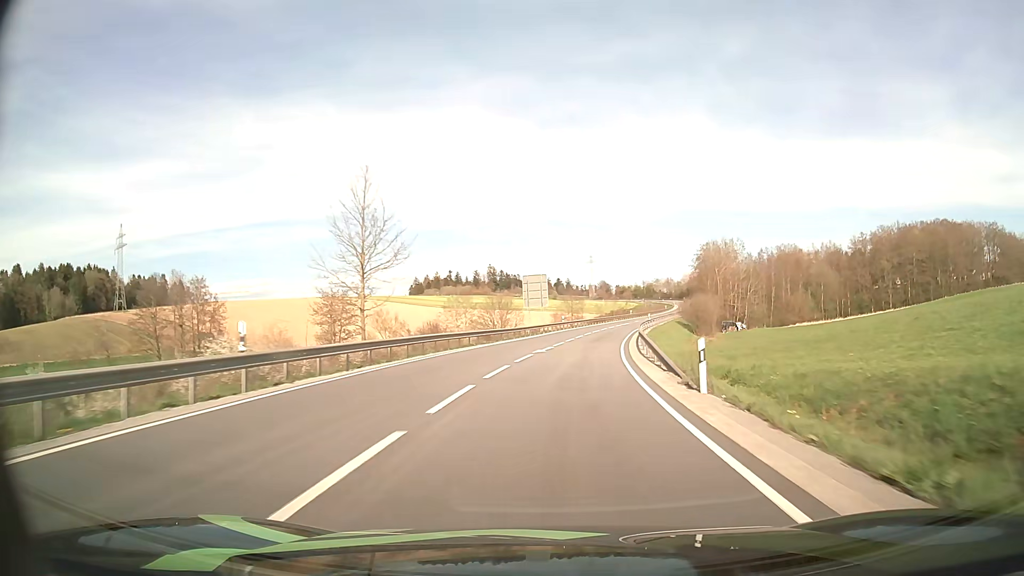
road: secondary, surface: asphalt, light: Day
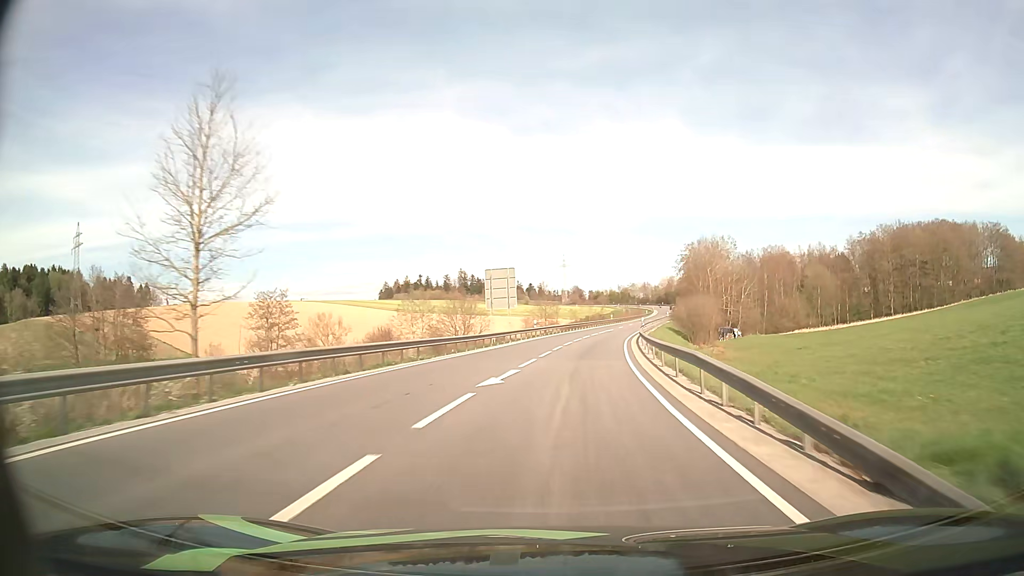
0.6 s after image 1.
(+0.3, +13.4) m; +2°
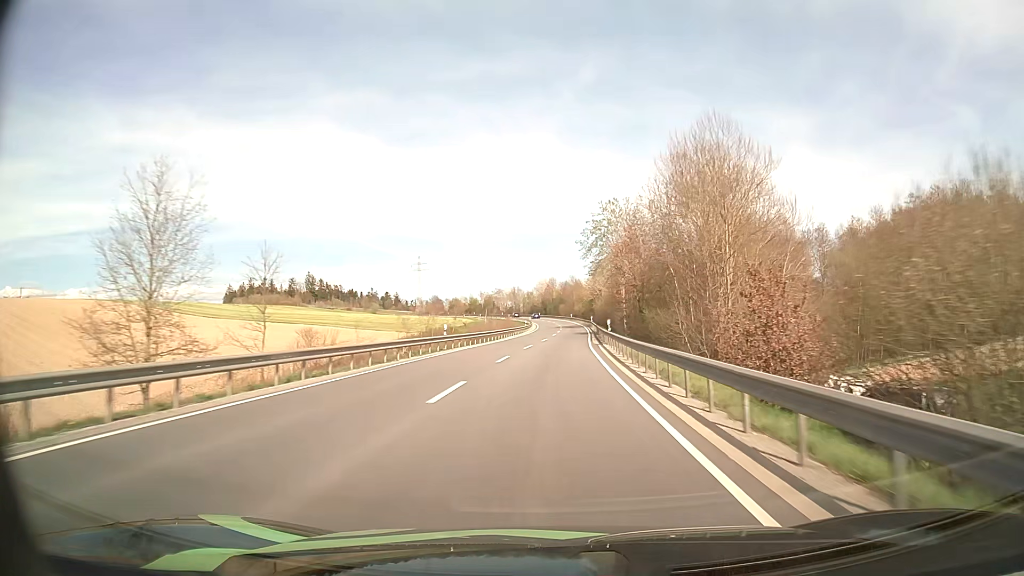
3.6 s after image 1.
(+8.1, +69.4) m; +12°
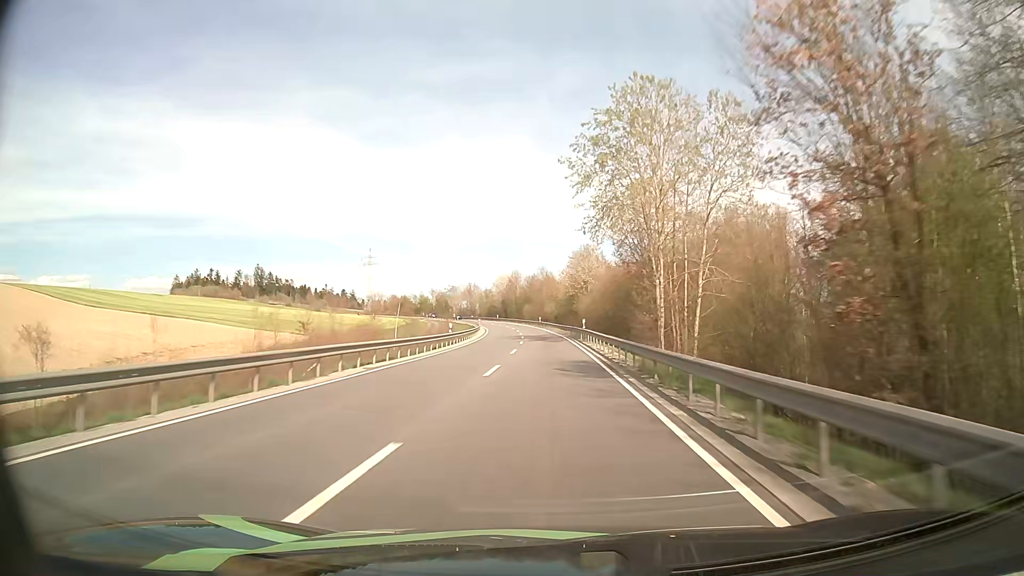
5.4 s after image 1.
(+1.3, +45.0) m; +3°
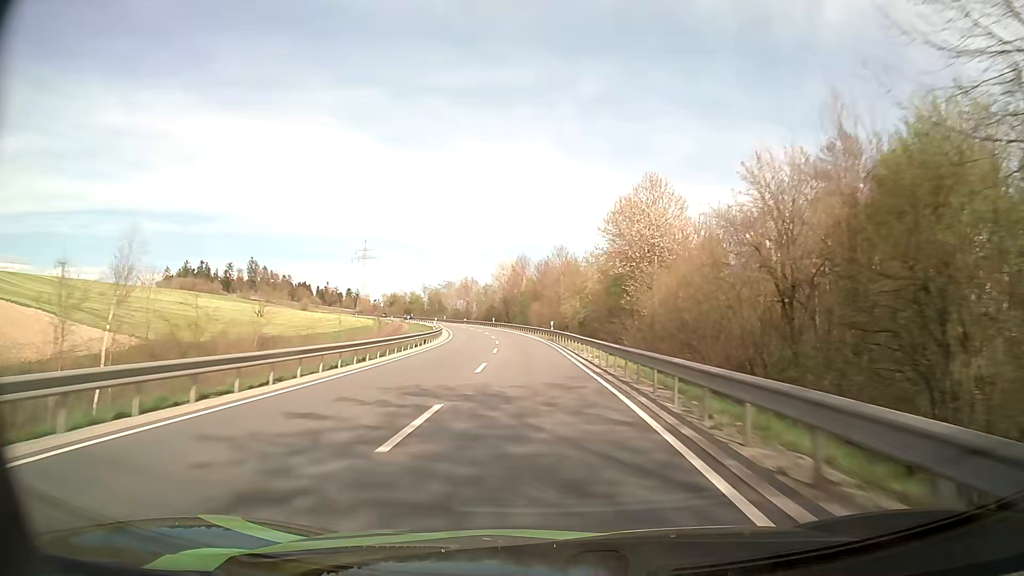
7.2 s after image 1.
(+0.1, +46.7) m; -1°
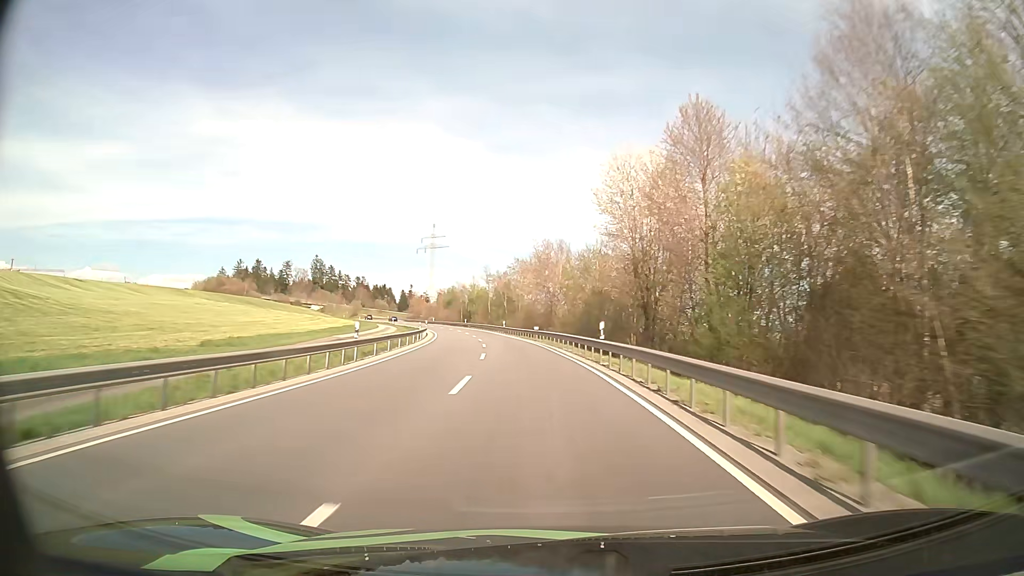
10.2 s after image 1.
(-6.0, +78.5) m; -9°
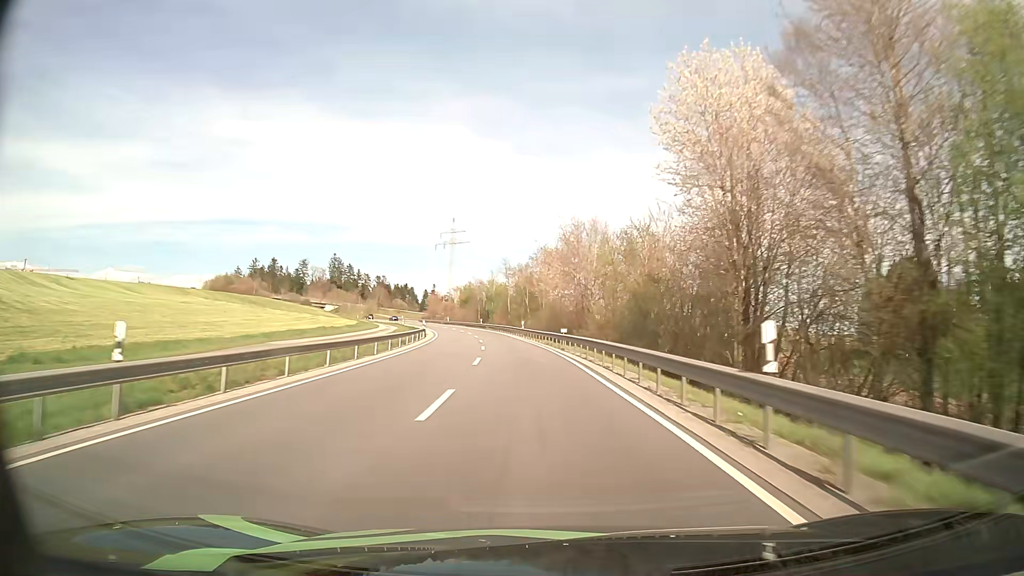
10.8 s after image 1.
(-0.3, +15.6) m; -2°
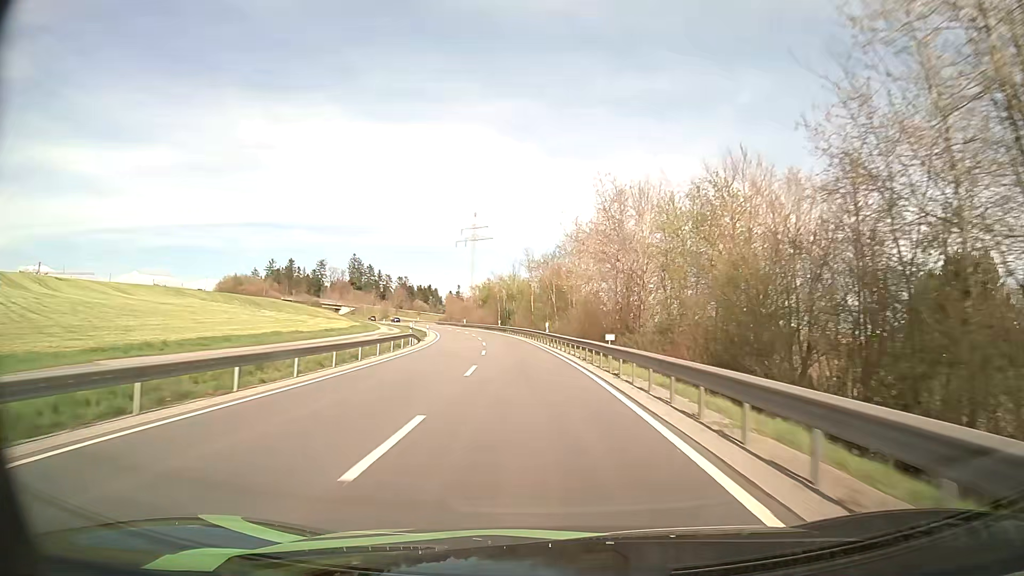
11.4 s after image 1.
(-0.3, +15.6) m; -2°
(0, +10) (-1, +20) (-1, +30) (-2, +40) (-3, +50) (-5, +60) (-6, +70) (-8, +79) (-10, +89) (-13, +99) m
